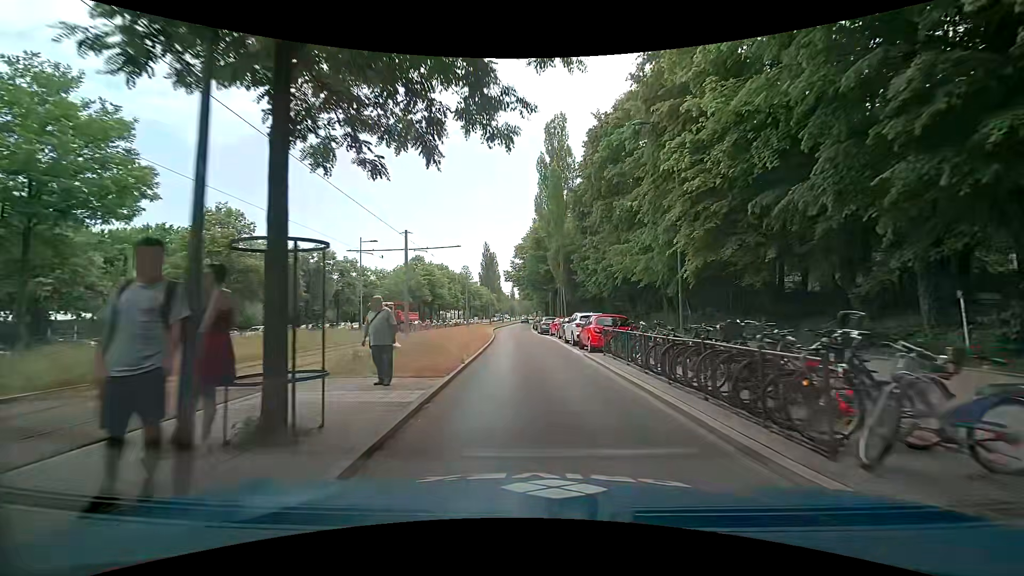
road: secondary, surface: asphalt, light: Day
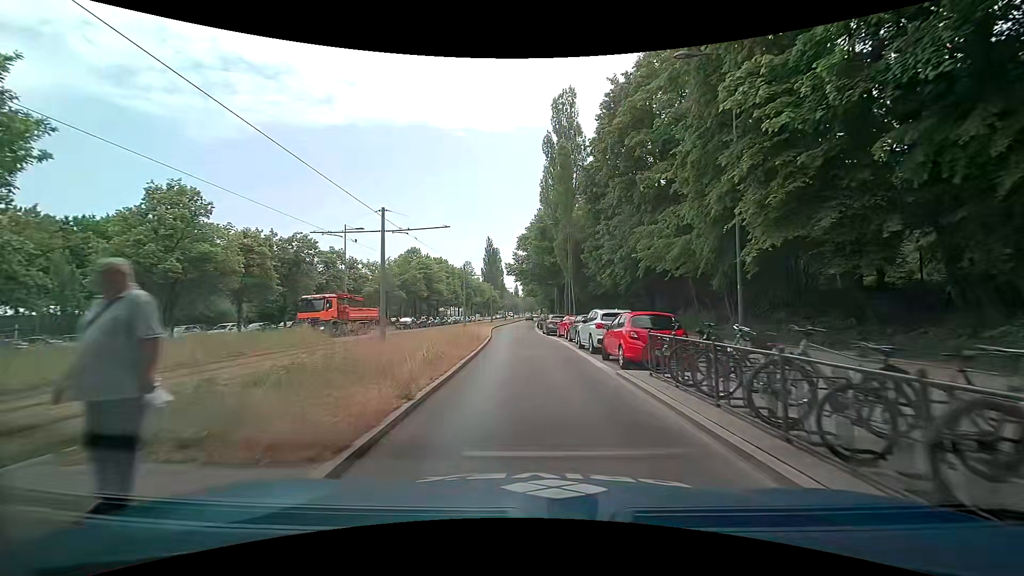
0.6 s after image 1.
(+0.1, +6.1) m; +1°
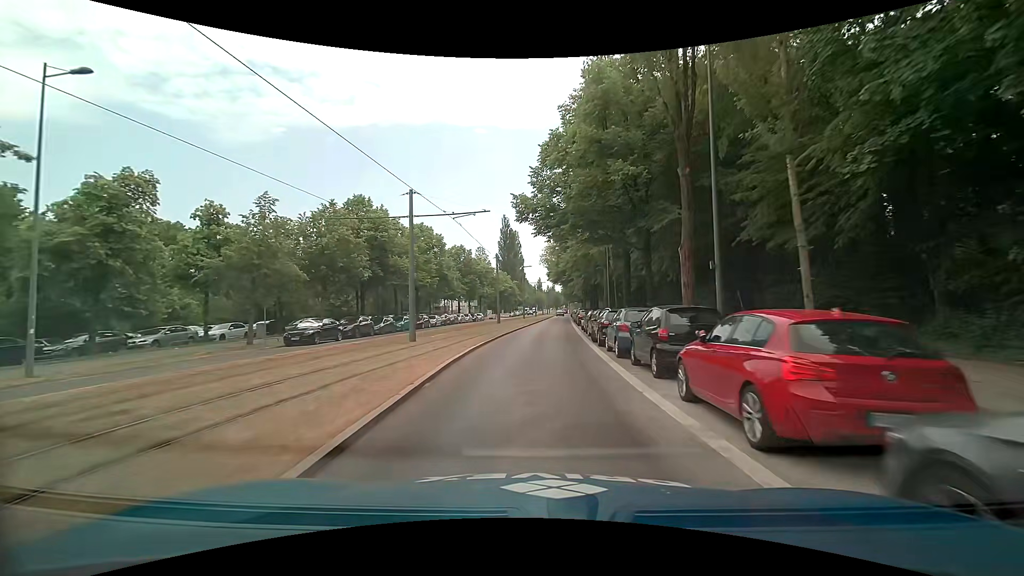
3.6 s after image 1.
(-1.0, +33.8) m; -2°
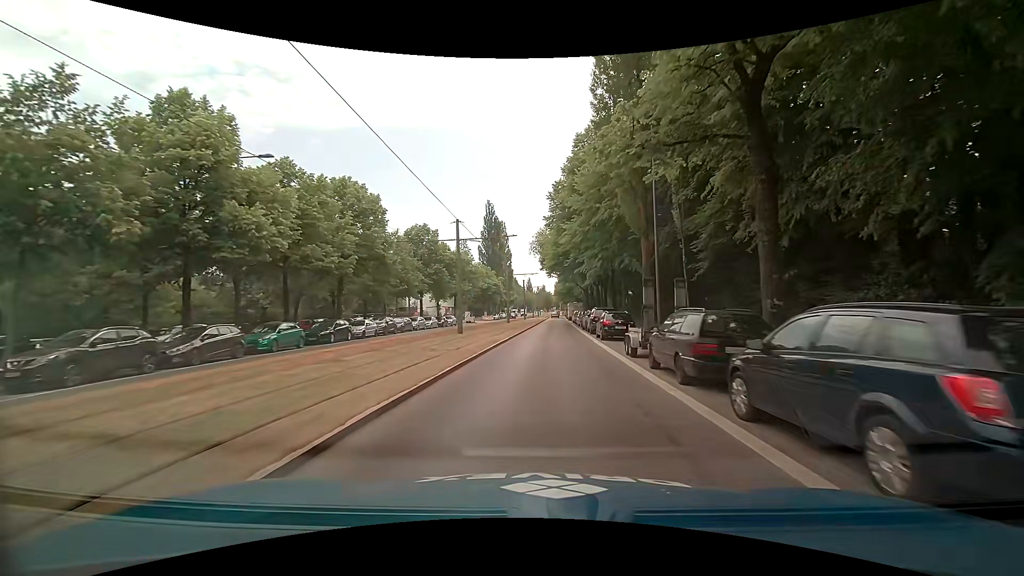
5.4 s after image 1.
(0.0, +21.5) m; +1°
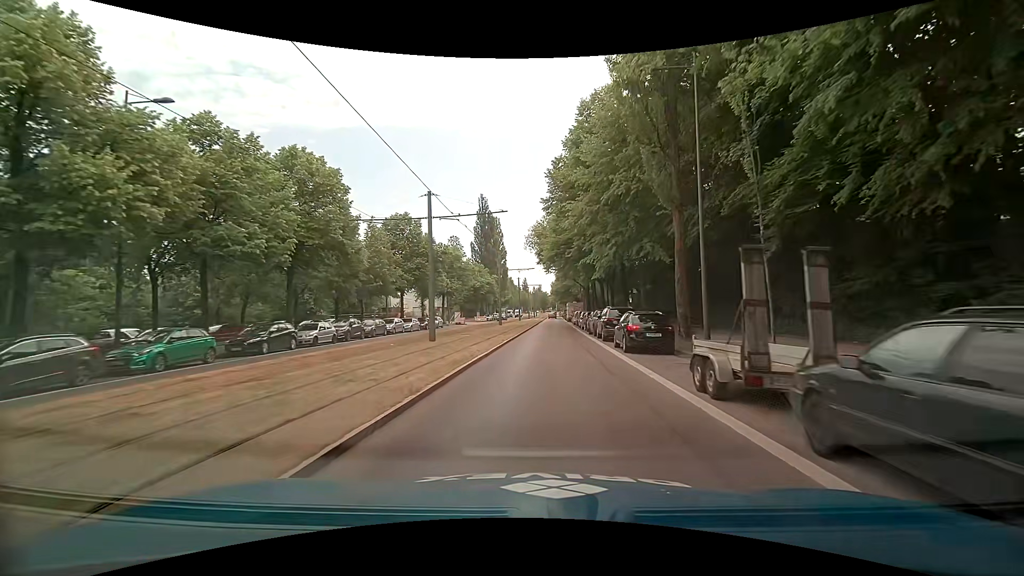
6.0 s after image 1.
(0.0, +7.3) m; 0°
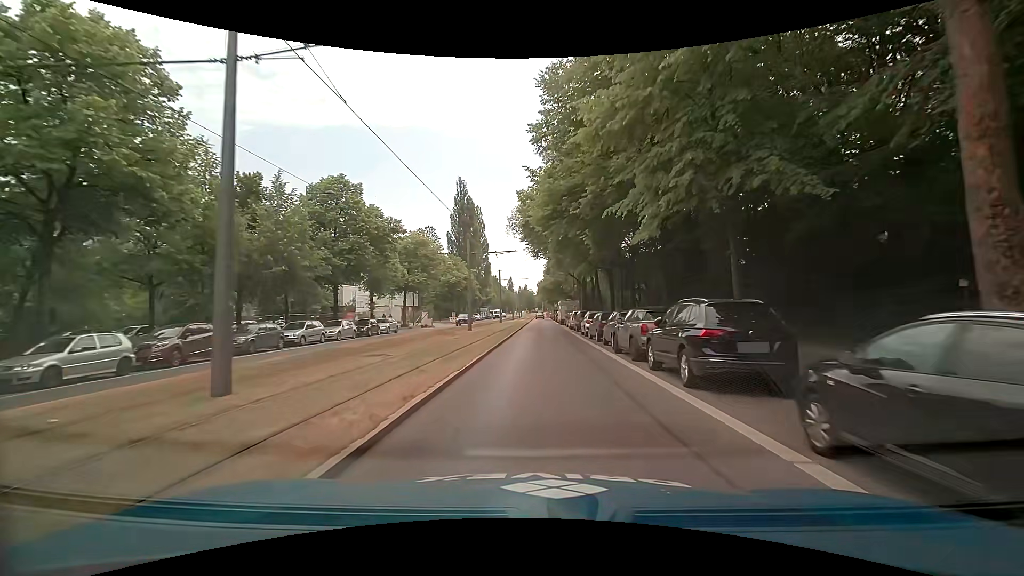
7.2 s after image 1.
(+0.2, +14.9) m; +1°
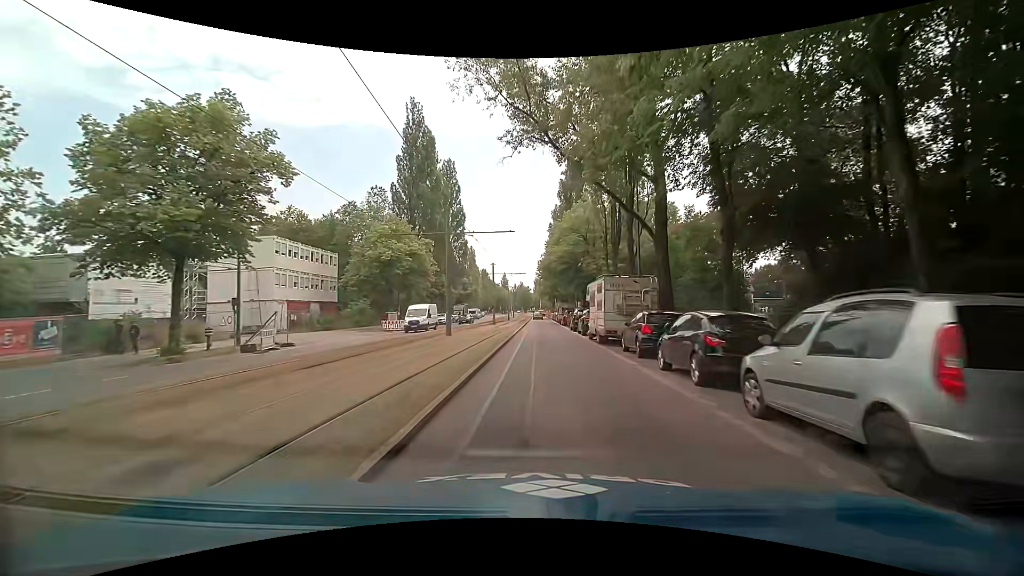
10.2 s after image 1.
(+0.8, +38.5) m; +1°
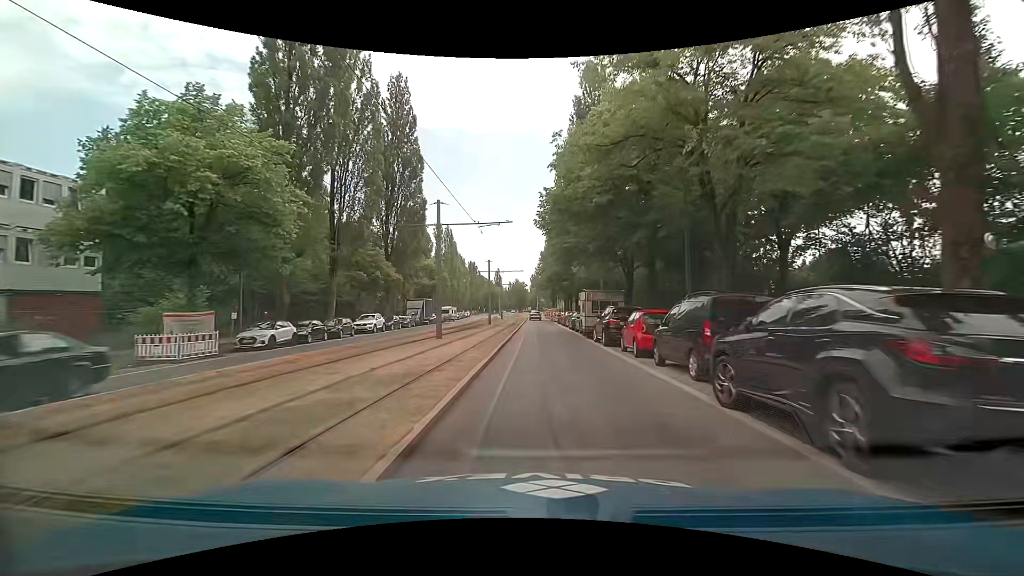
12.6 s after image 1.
(+0.1, +32.0) m; 0°
(0, +10) (0, +20) (0, +30) (0, +40) (0, +50) (0, +60) (0, +70) (0, +80) (0, +90) (0, +100) m
